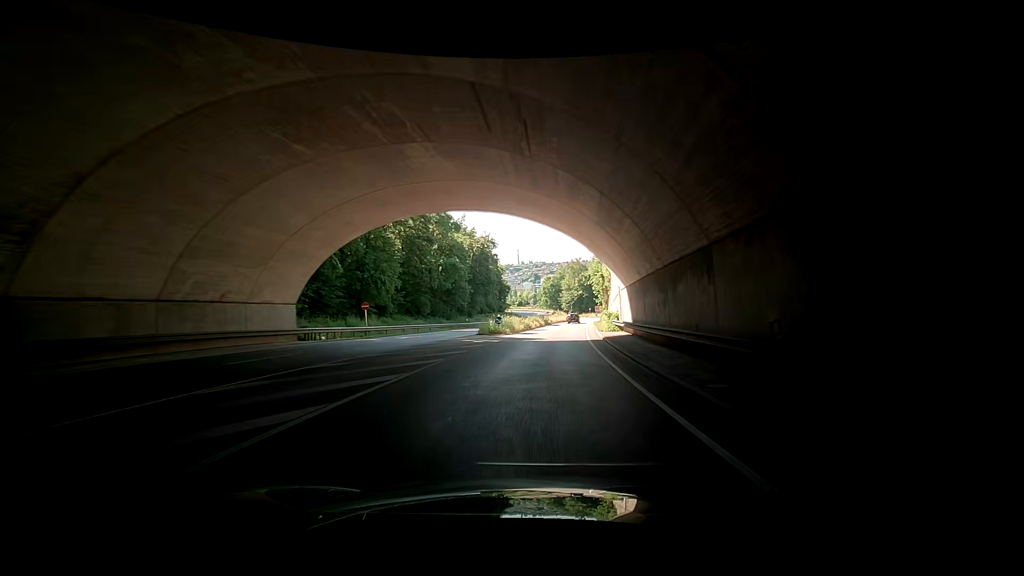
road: primary_link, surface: asphalt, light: Day
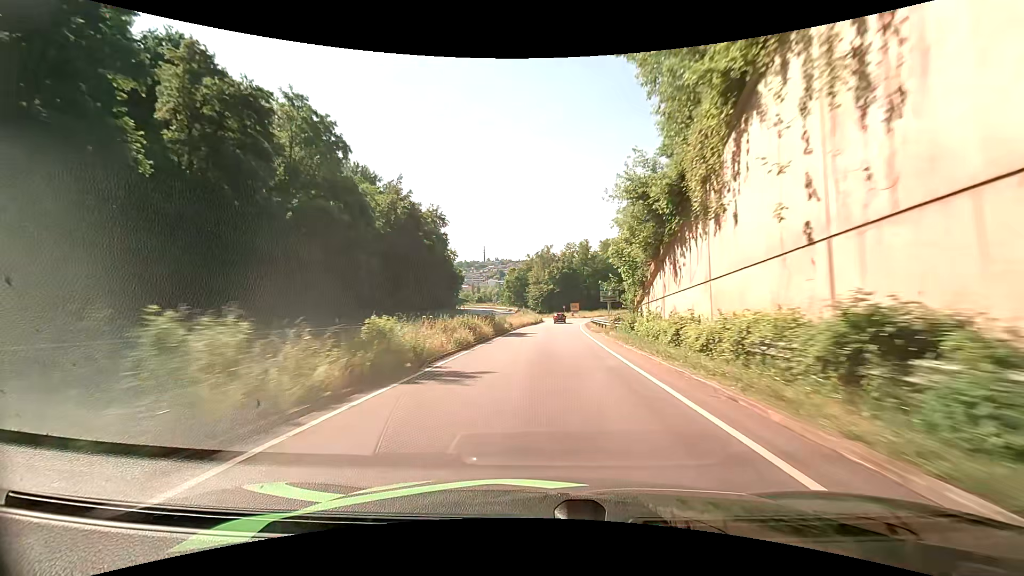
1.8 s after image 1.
(+0.5, +35.6) m; +4°
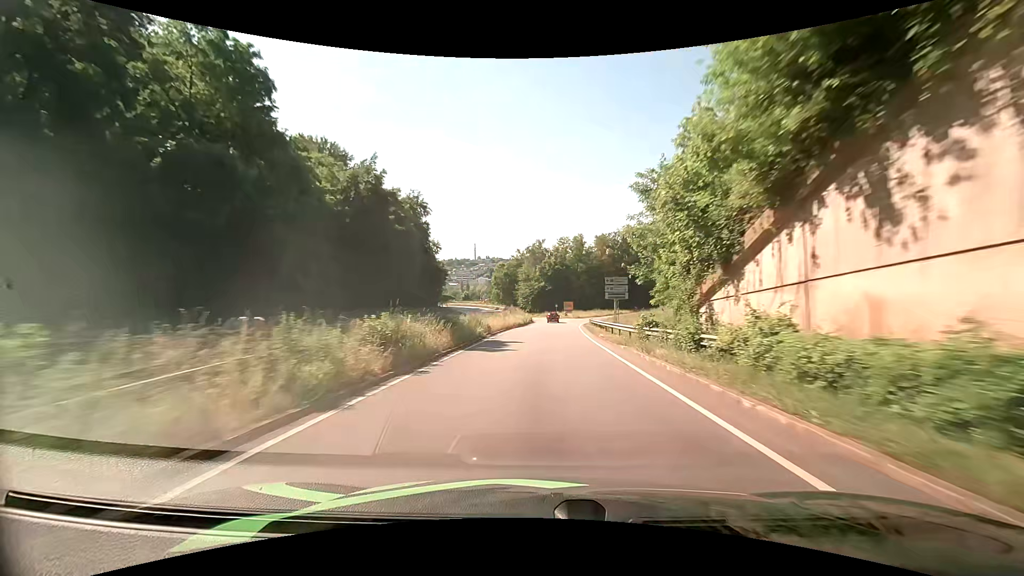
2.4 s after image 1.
(+0.1, +11.6) m; +1°
(0, +10) (0, +20) (+1, +30) (+1, +40) (+2, +50) (+3, +60) (+4, +70) (+5, +80) (+8, +89) (+10, +99) m
